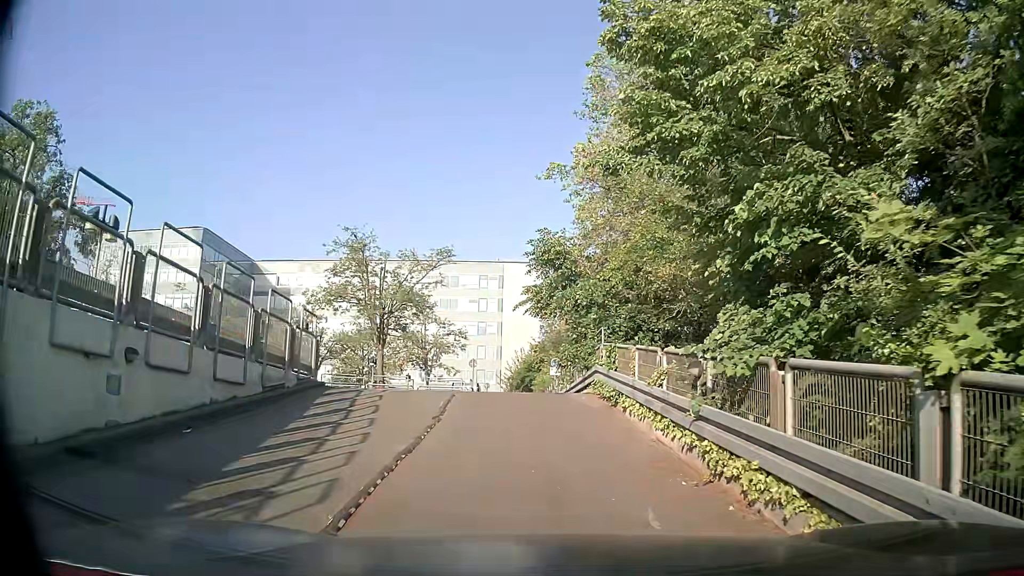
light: Day
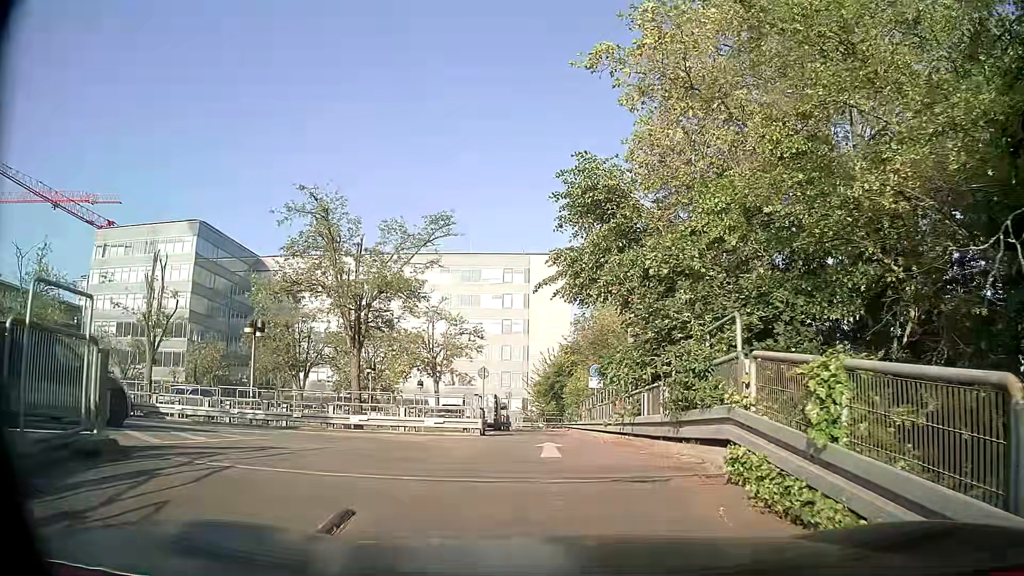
(-0.2, +9.0) m; -3°
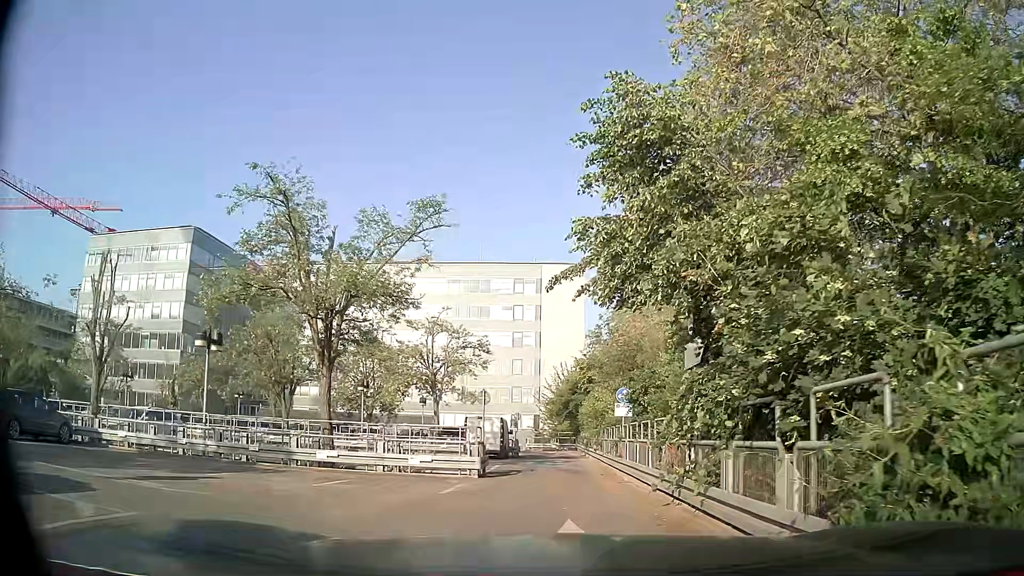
(0.0, +4.8) m; +1°
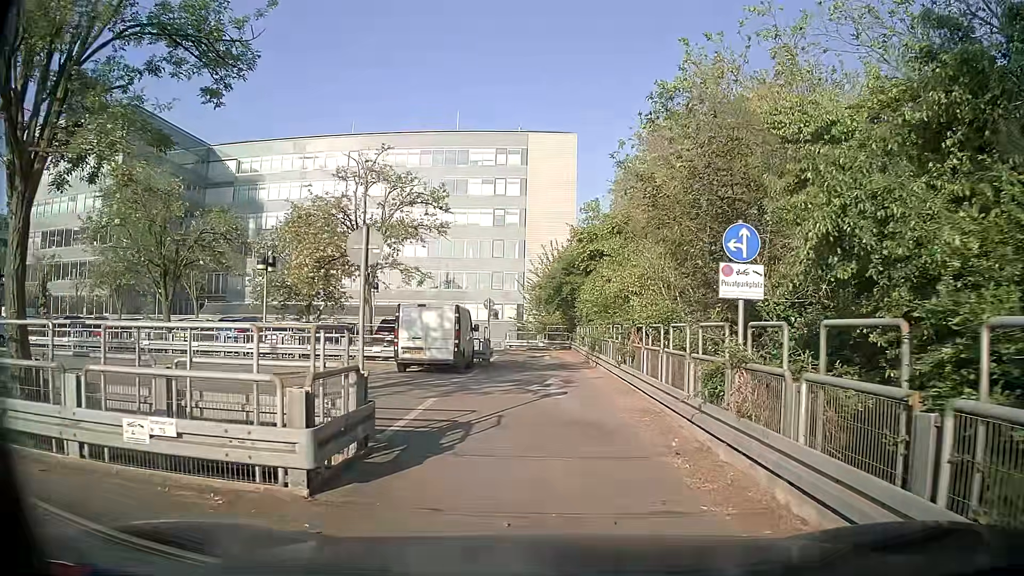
(-0.1, +12.3) m; +1°
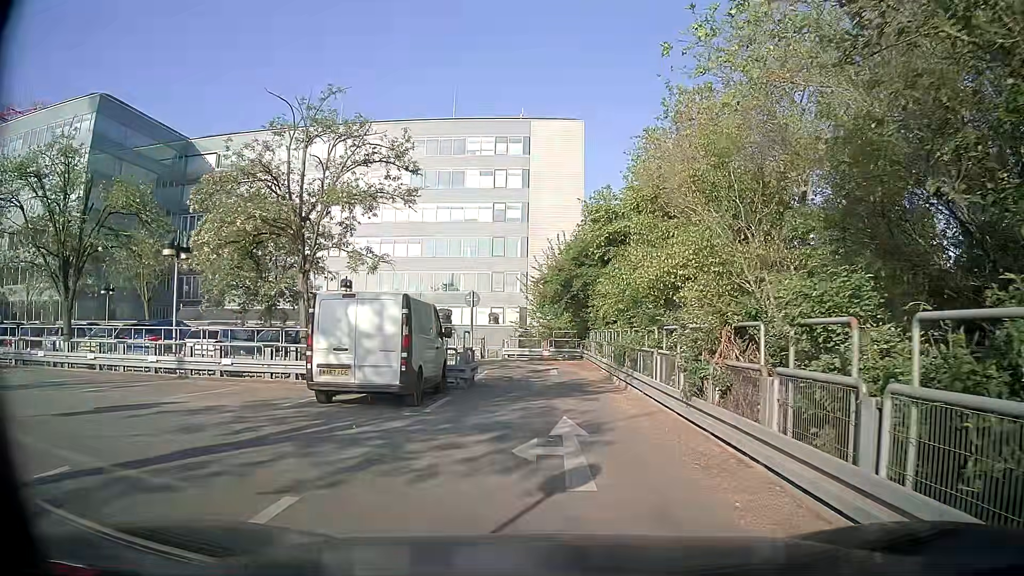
(0.0, +7.3) m; -1°
